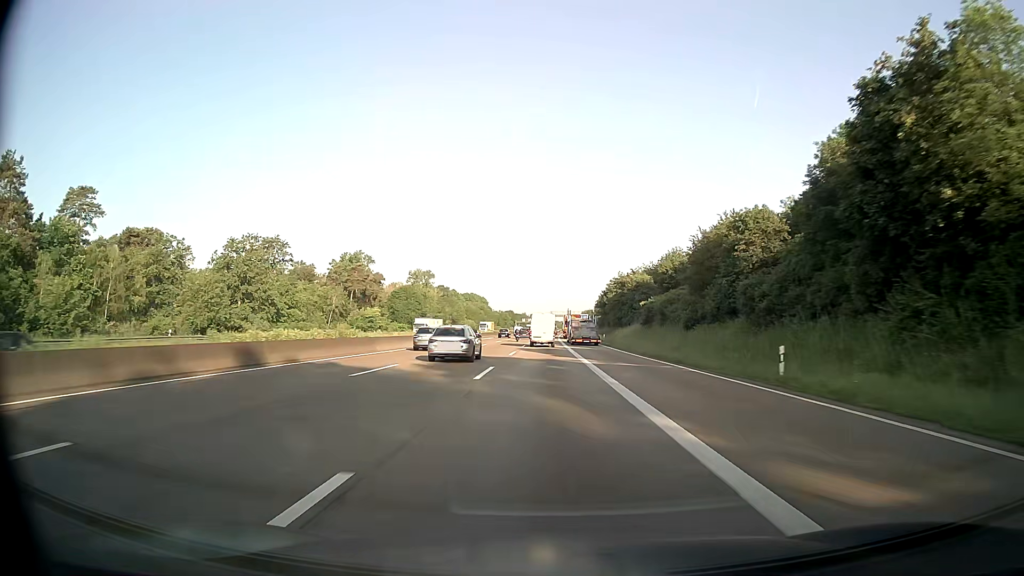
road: motorway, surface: asphalt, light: Day
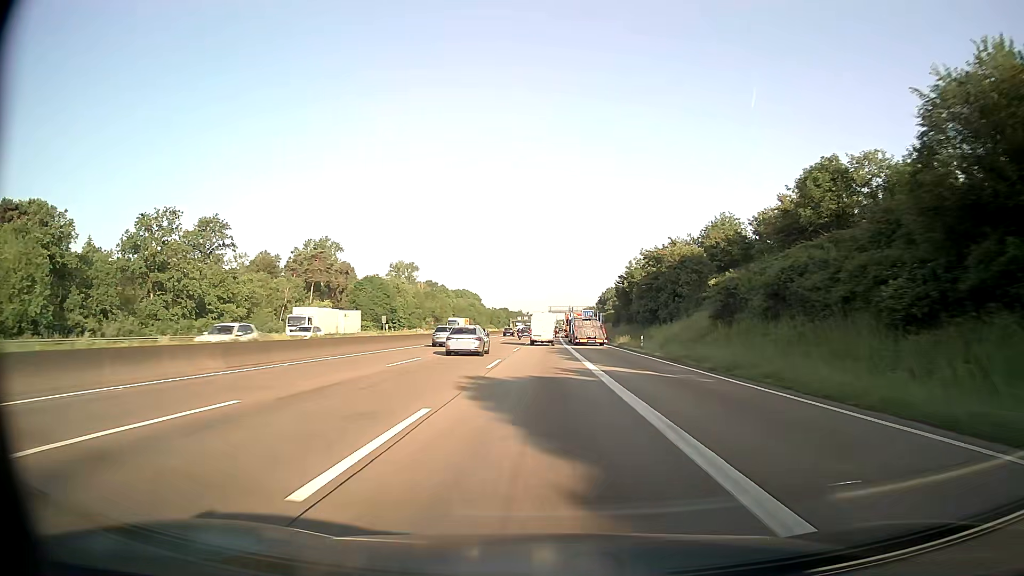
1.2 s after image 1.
(0.0, +31.2) m; 0°
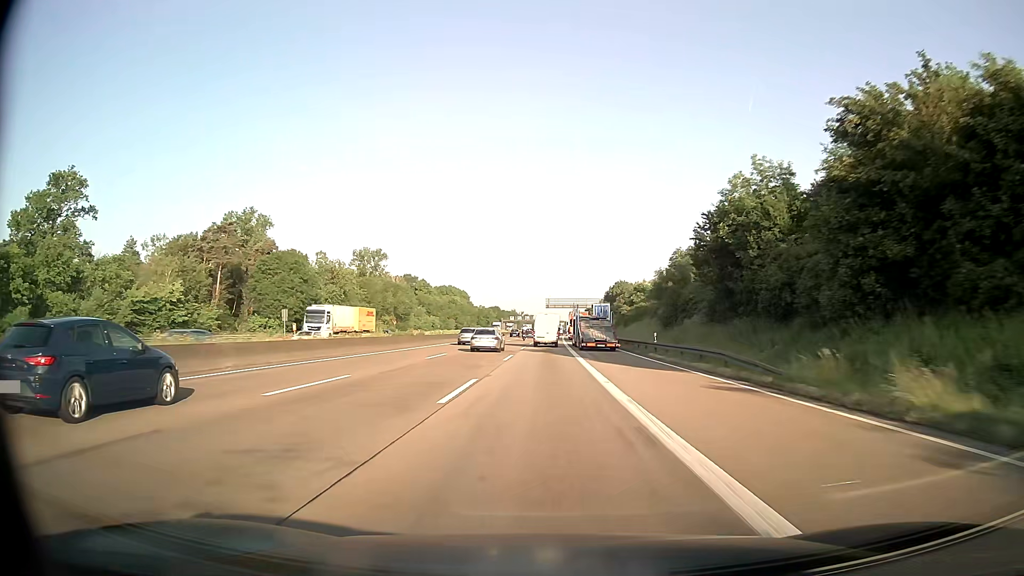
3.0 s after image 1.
(+0.2, +46.7) m; 0°
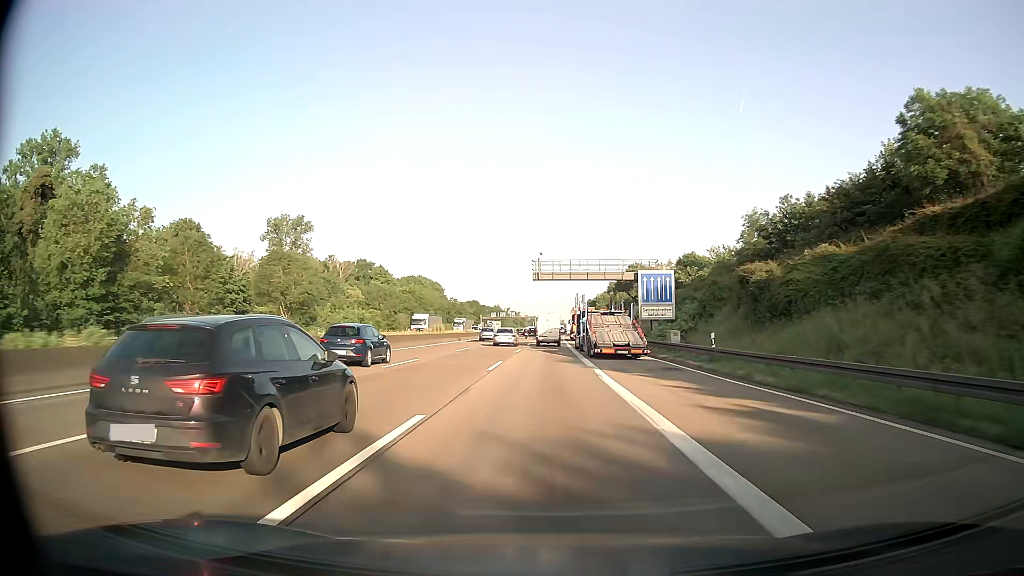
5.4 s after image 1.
(+0.4, +62.3) m; +1°
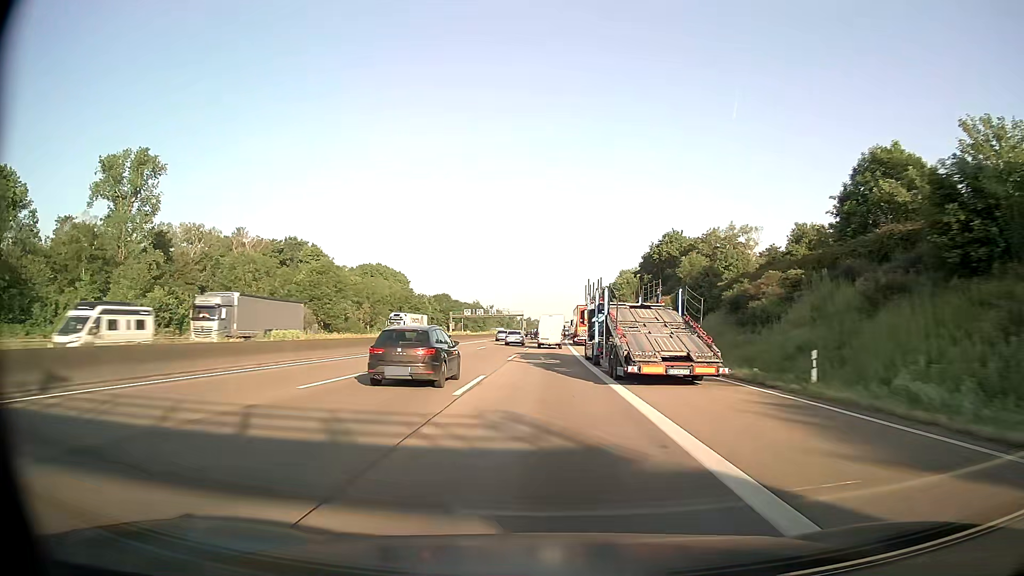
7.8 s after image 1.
(+0.4, +62.3) m; +1°
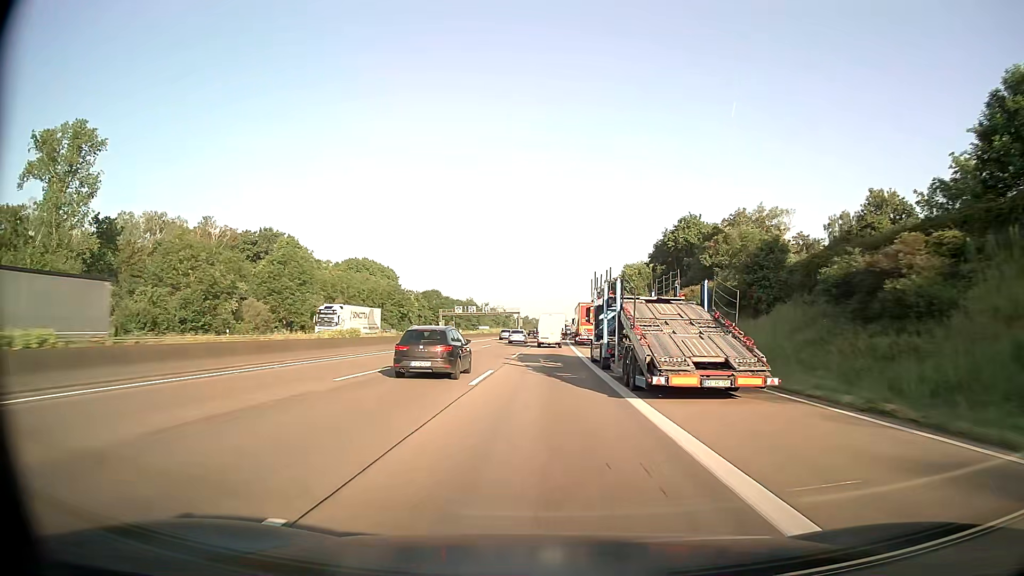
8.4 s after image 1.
(0.0, +15.6) m; 0°
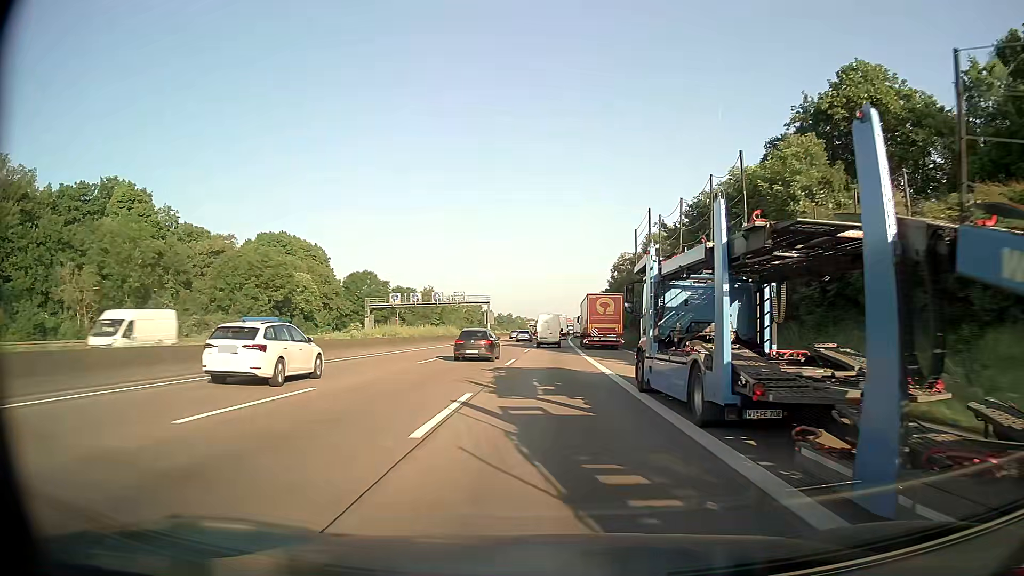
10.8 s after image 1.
(+0.4, +62.3) m; +1°
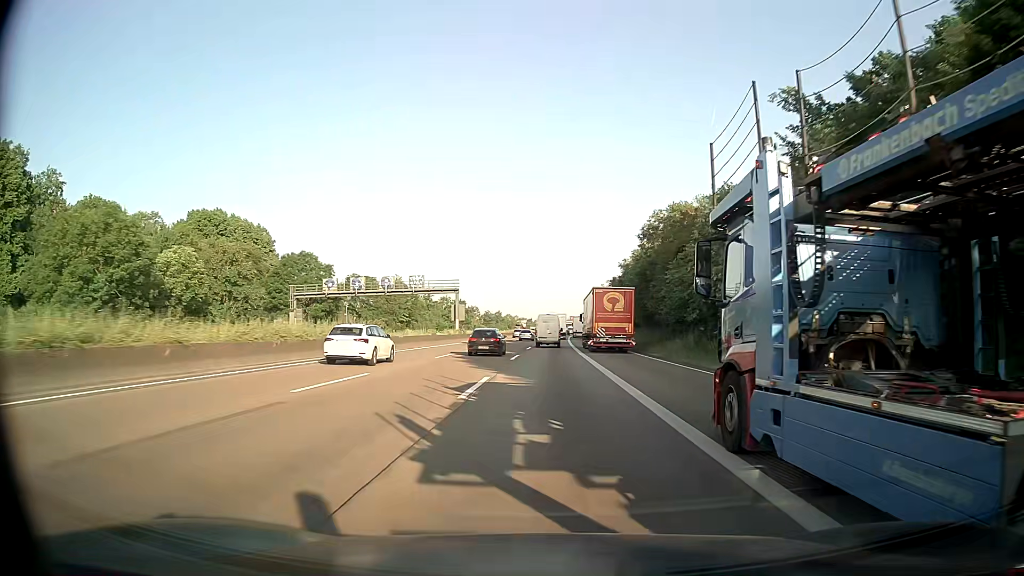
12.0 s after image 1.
(+0.1, +31.1) m; 0°
(0, +10) (0, +20) (0, +30) (0, +40) (+1, +50) (+1, +60) (+1, +70) (+1, +80) (+2, +90) (+2, +100) m
